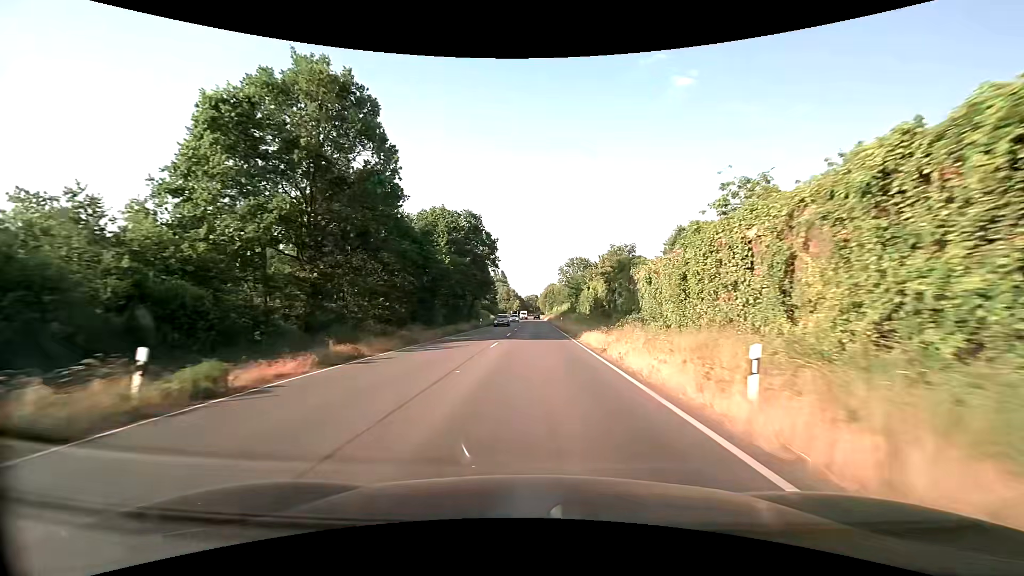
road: primary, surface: asphalt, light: Day
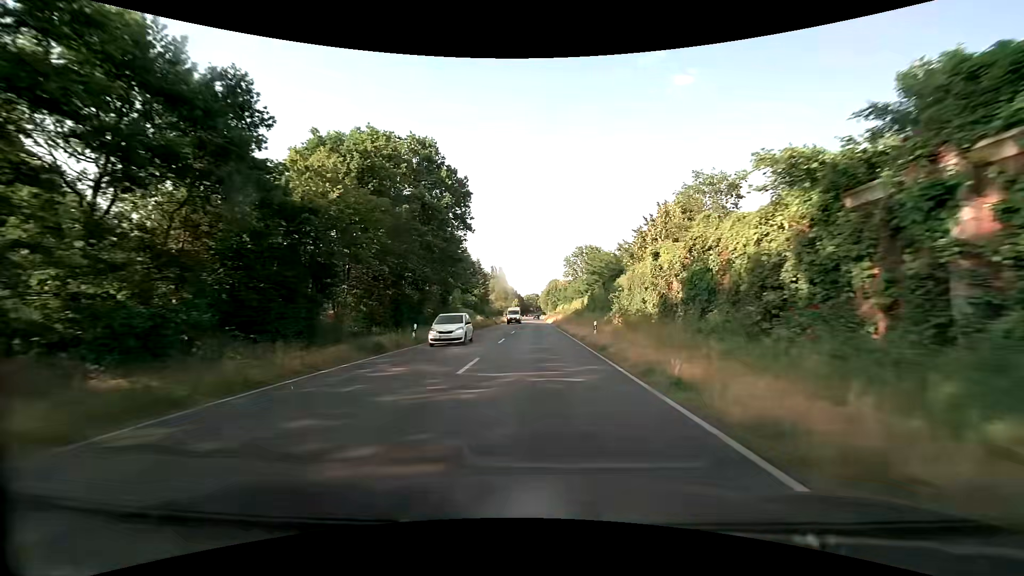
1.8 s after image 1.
(+0.1, +32.2) m; 0°
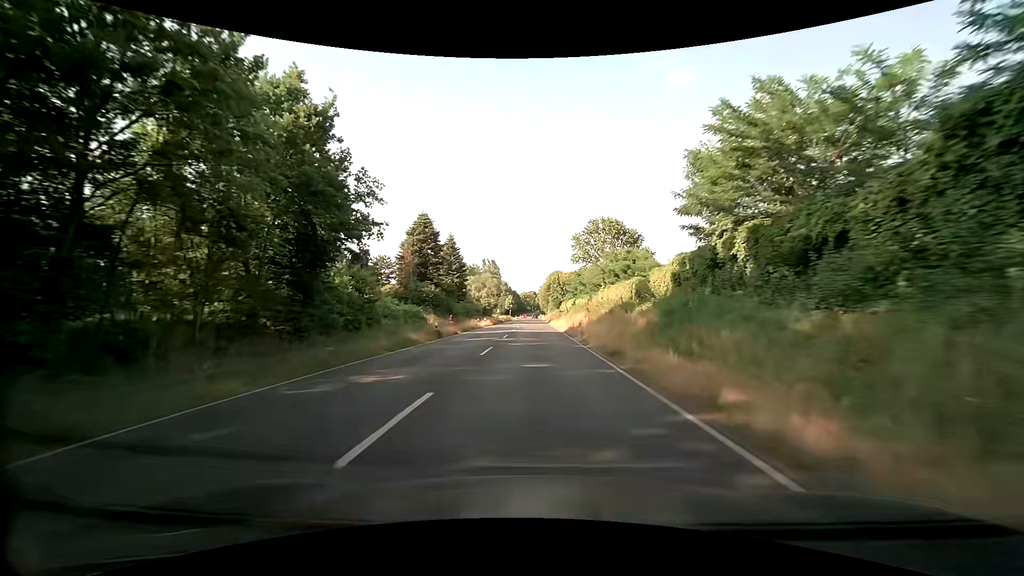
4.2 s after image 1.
(+0.2, +43.0) m; +1°
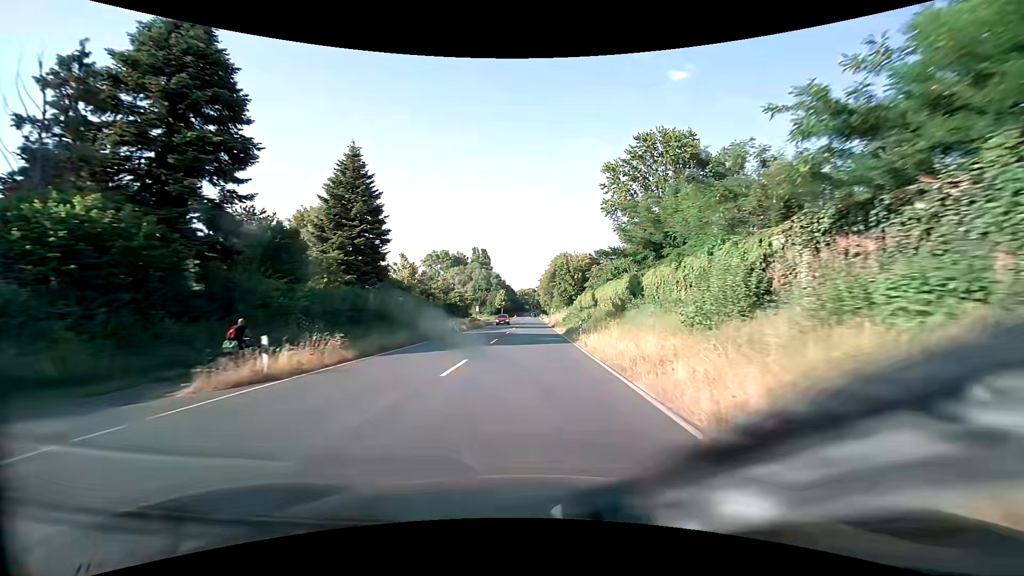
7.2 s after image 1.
(-0.4, +53.8) m; -1°
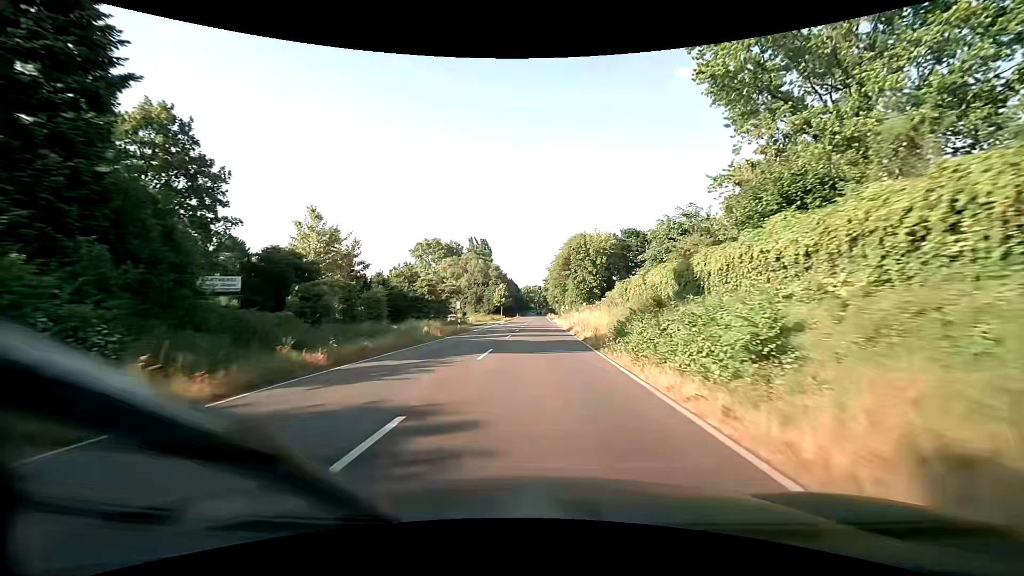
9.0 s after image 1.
(-0.2, +32.4) m; -1°
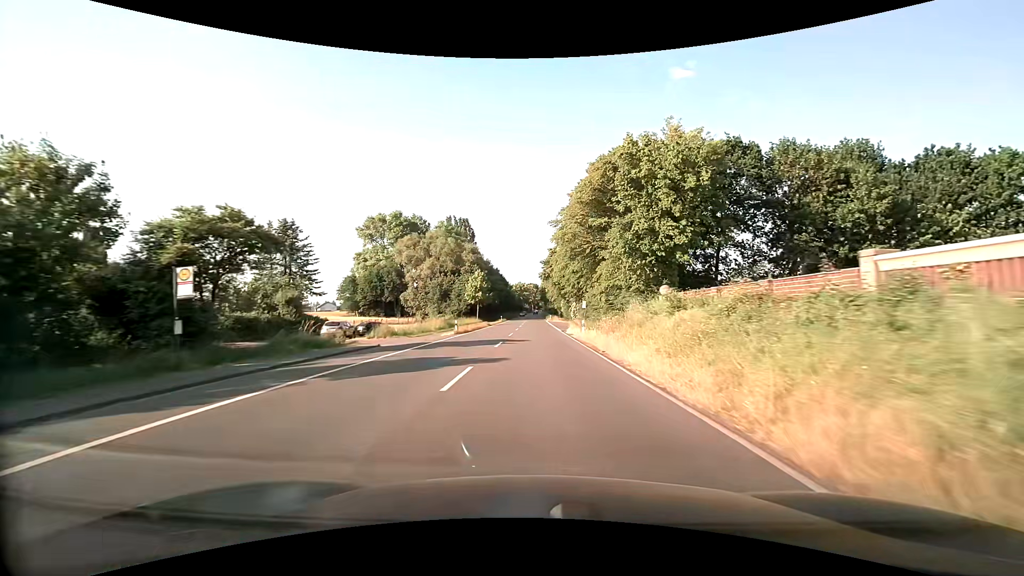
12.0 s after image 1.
(+0.4, +53.9) m; +1°
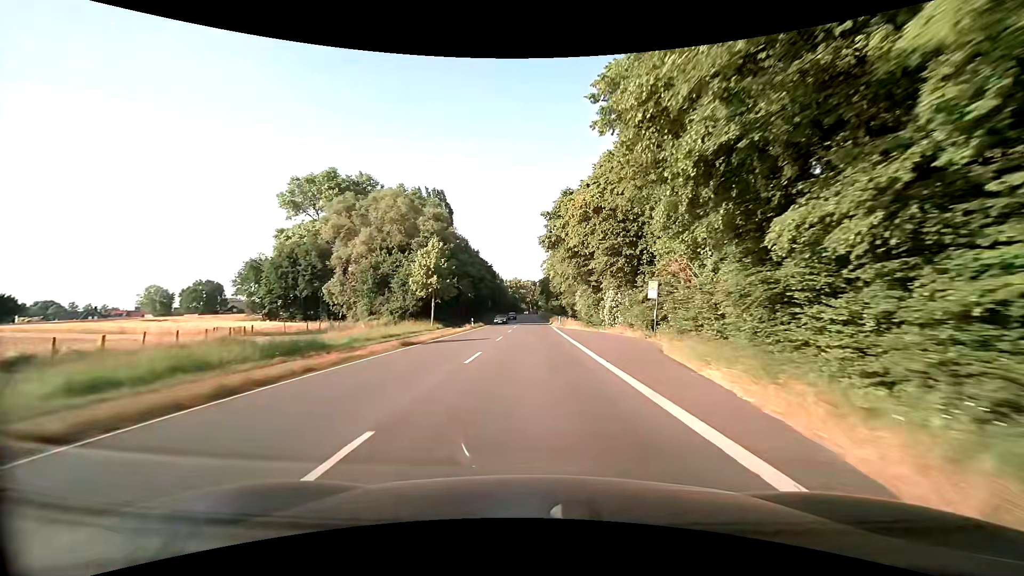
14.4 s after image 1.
(+0.2, +43.1) m; 0°
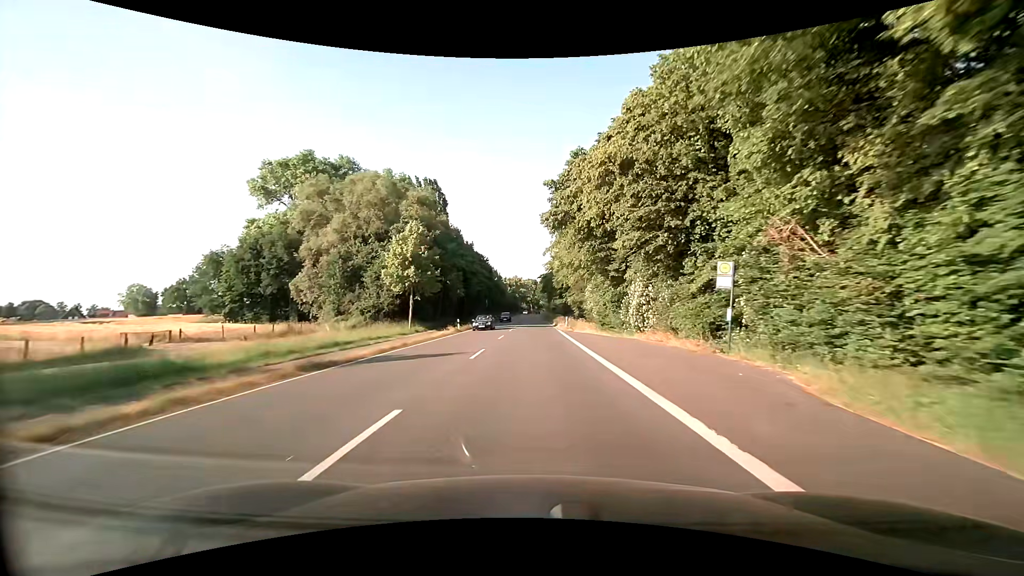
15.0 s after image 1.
(0.0, +10.8) m; 0°
(0, +10) (0, +20) (0, +30) (0, +40) (0, +50) (0, +60) (0, +70) (0, +80) (0, +90) (0, +100) m
